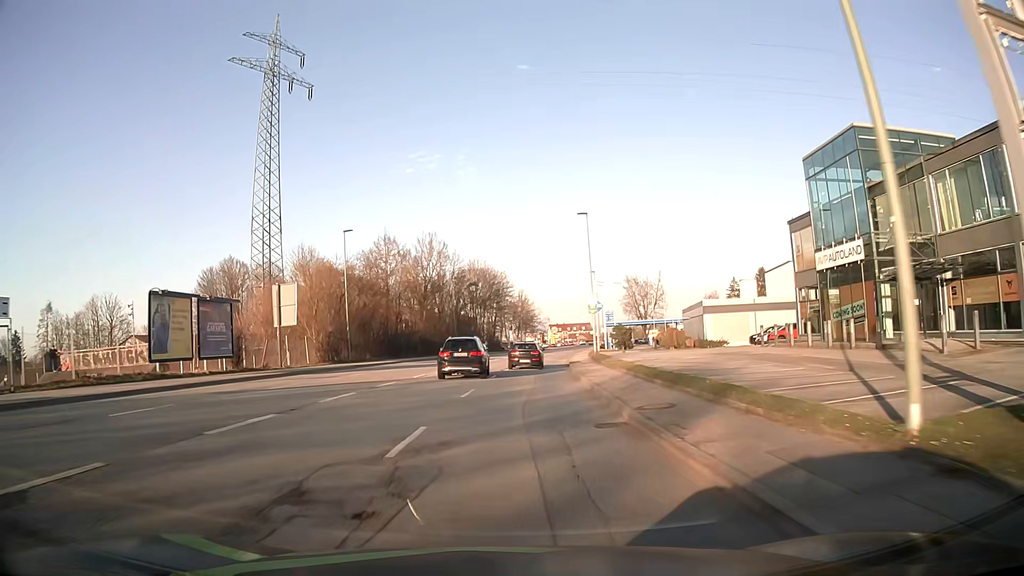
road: tertiary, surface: asphalt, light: Day
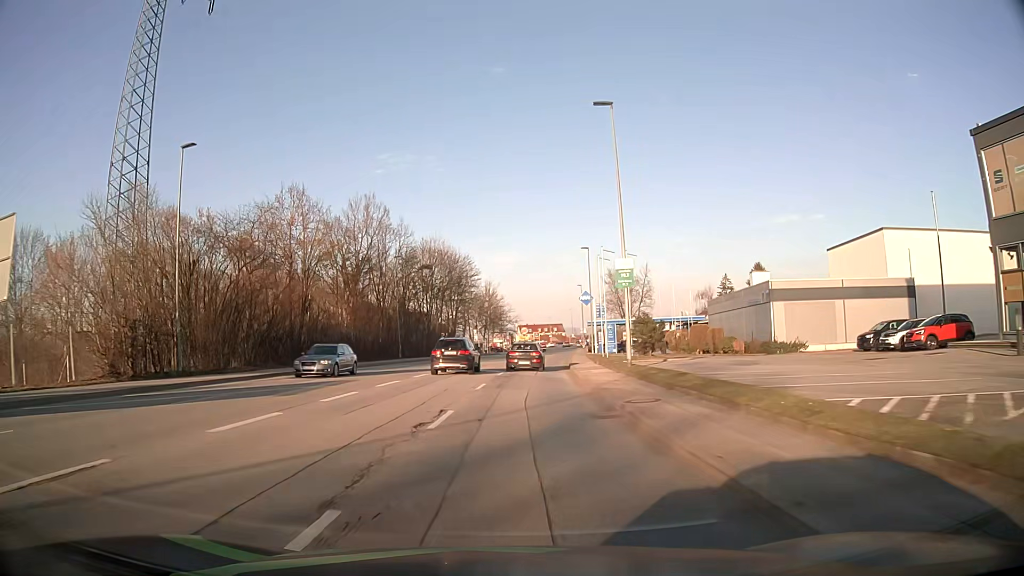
(+0.5, +23.9) m; +3°
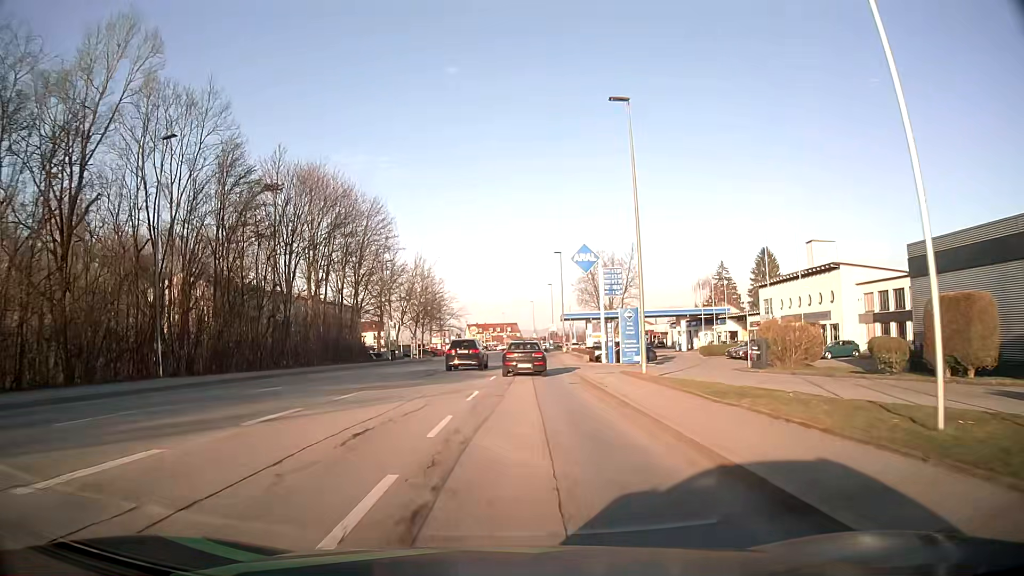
(+1.6, +40.9) m; +4°
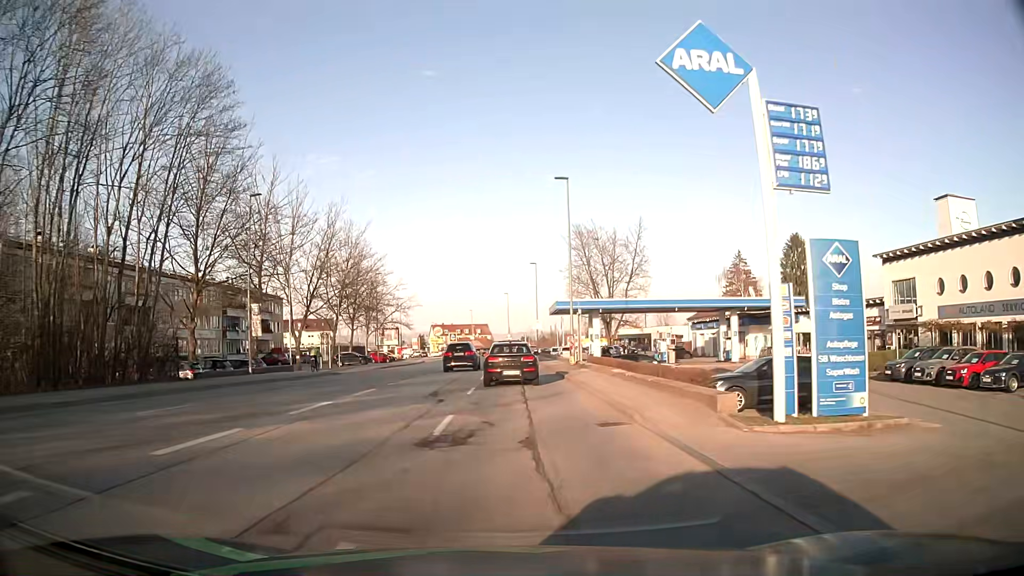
(+1.0, +32.6) m; +3°
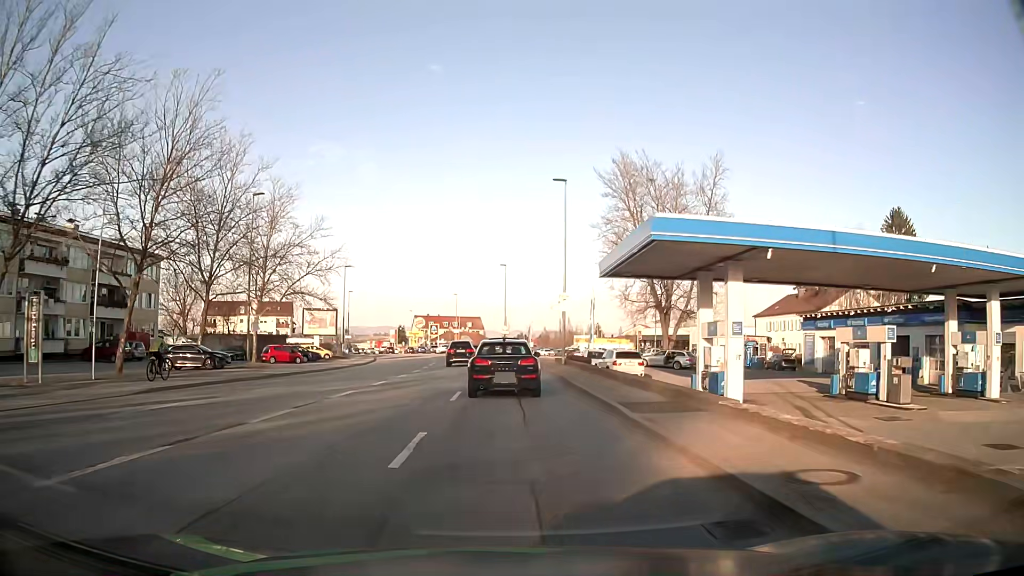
(+0.2, +38.5) m; +1°
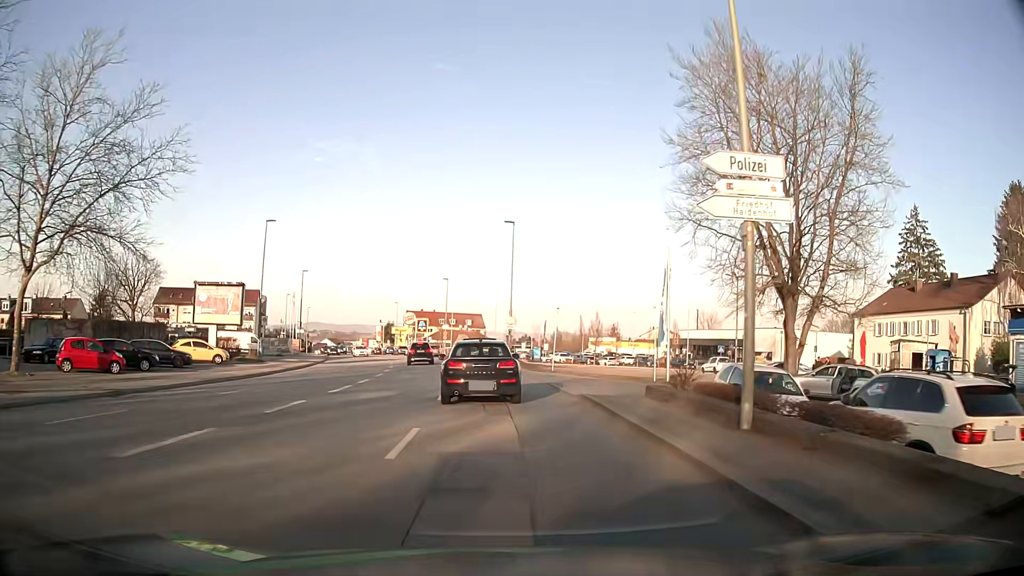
(-0.1, +27.7) m; -1°
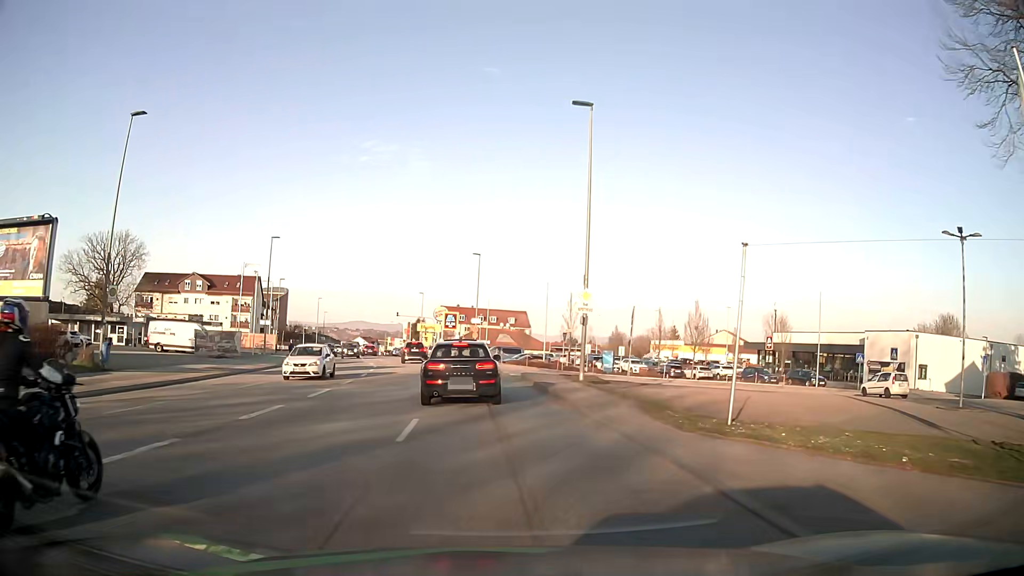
(-0.5, +25.2) m; -3°
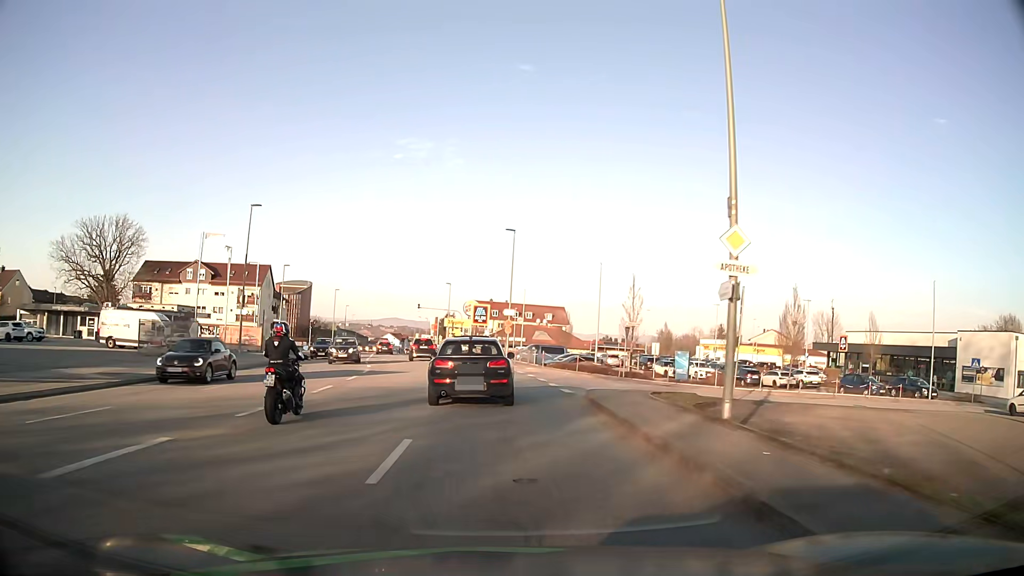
(-0.3, +12.6) m; -3°
(0, +10) (-1, +20) (-1, +30) (-2, +40) (-4, +50) (-6, +60) (-7, +69) (-9, +79) (-11, +89) (-13, +99) m
